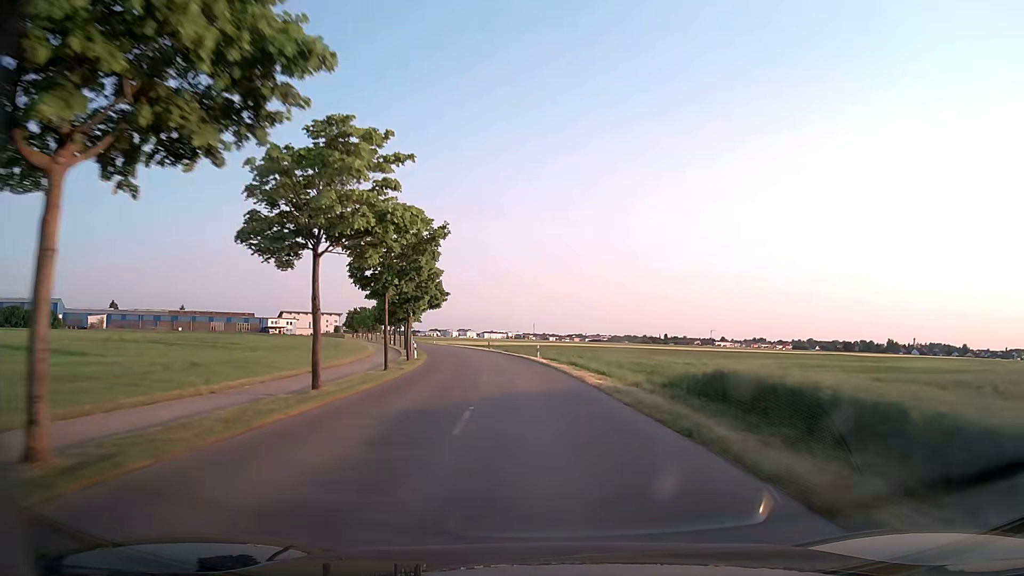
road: tertiary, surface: asphalt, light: Day
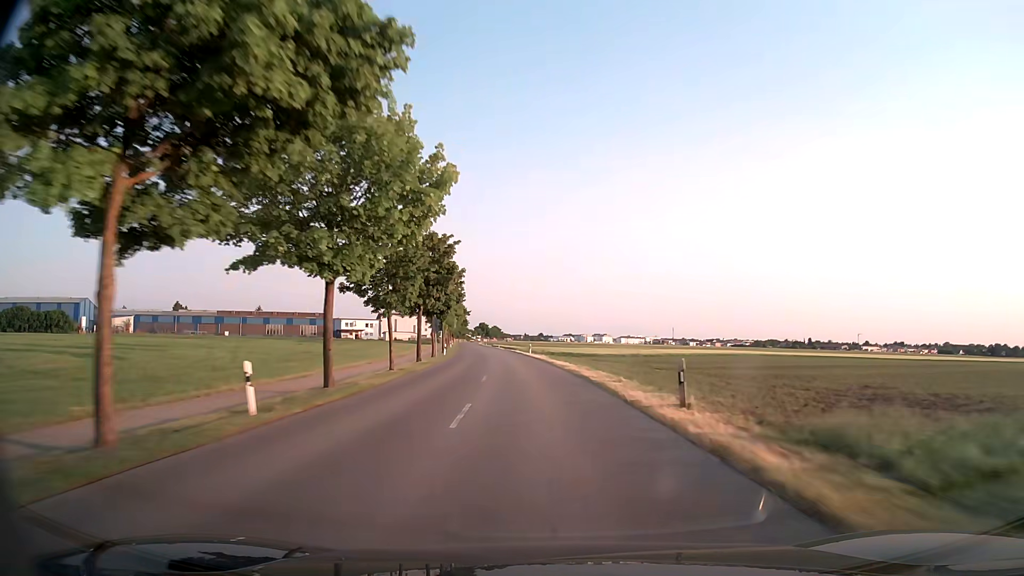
(-6.1, +59.7) m; -11°
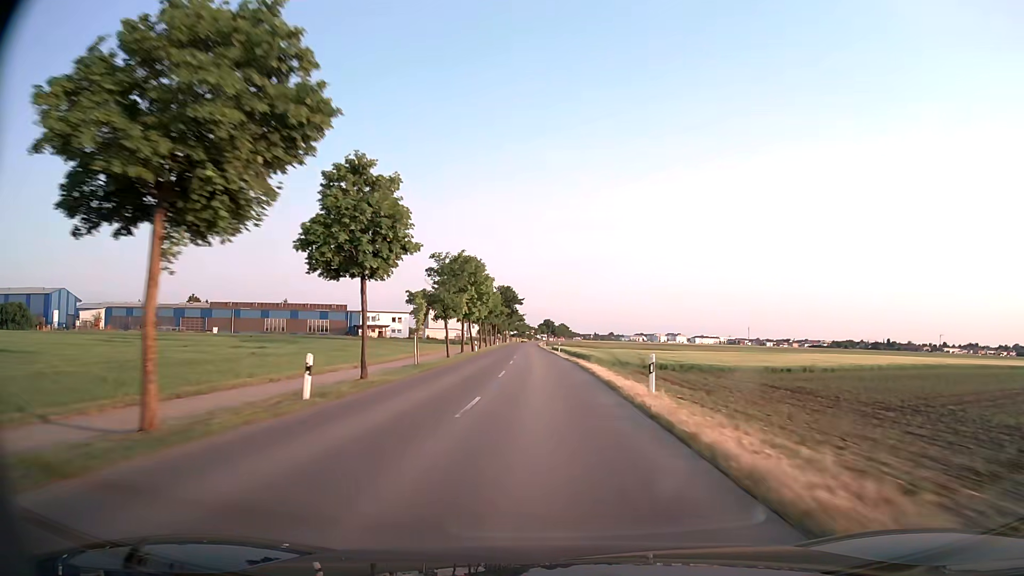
(-2.4, +47.0) m; -6°
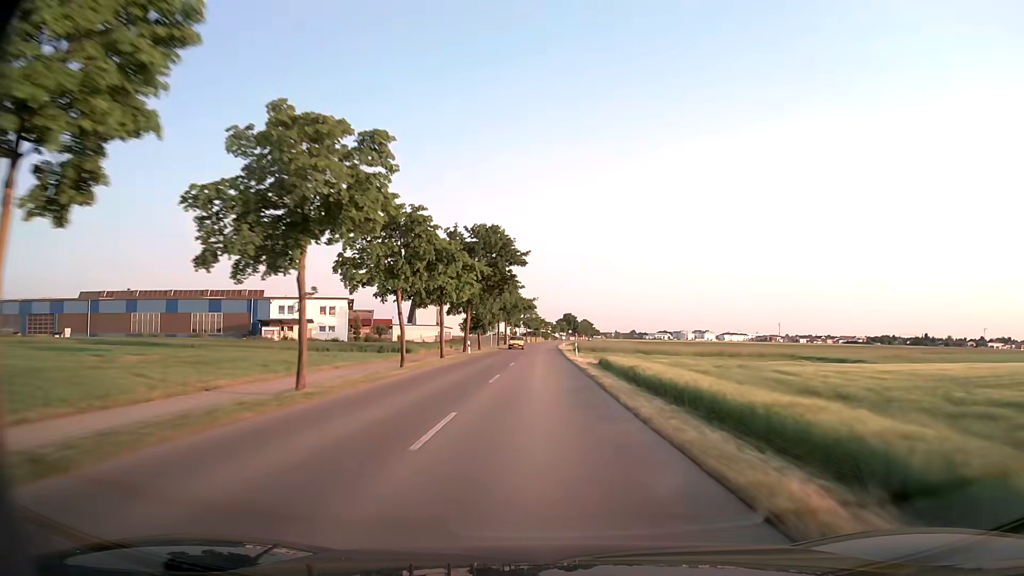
(-1.4, +63.7) m; -2°
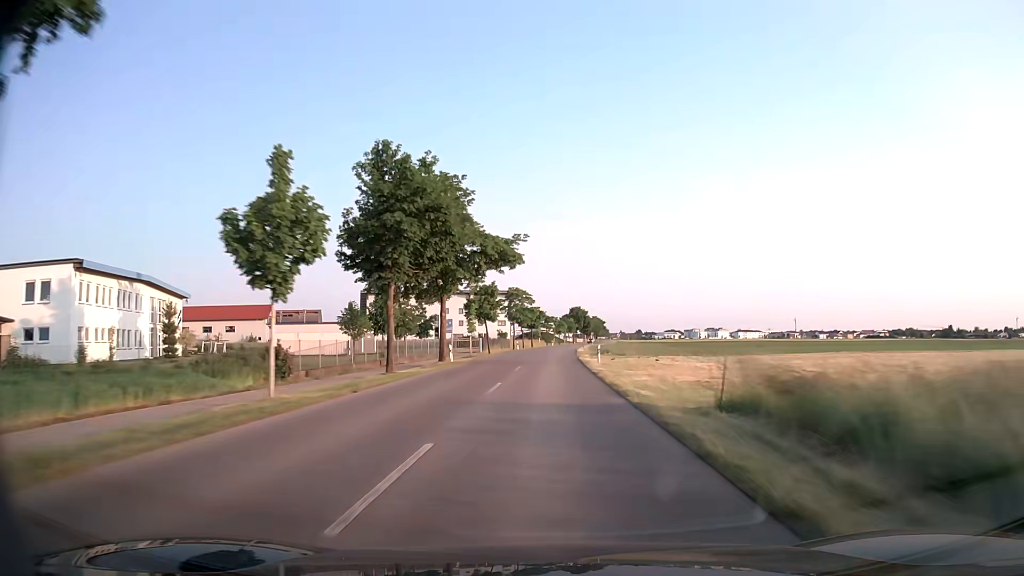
(-0.1, +63.4) m; 0°
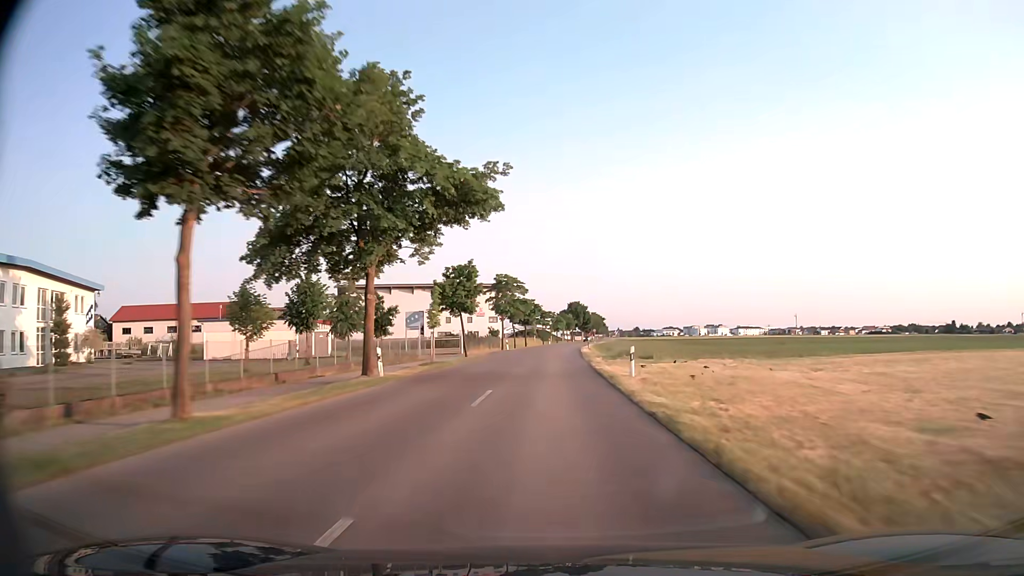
(0.0, +15.6) m; 0°
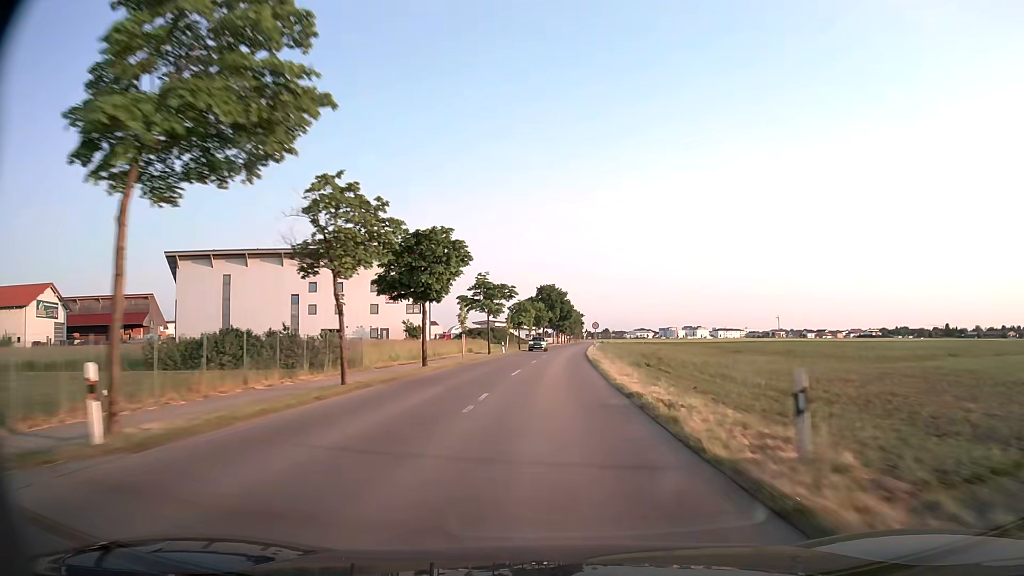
(+1.0, +60.6) m; +3°
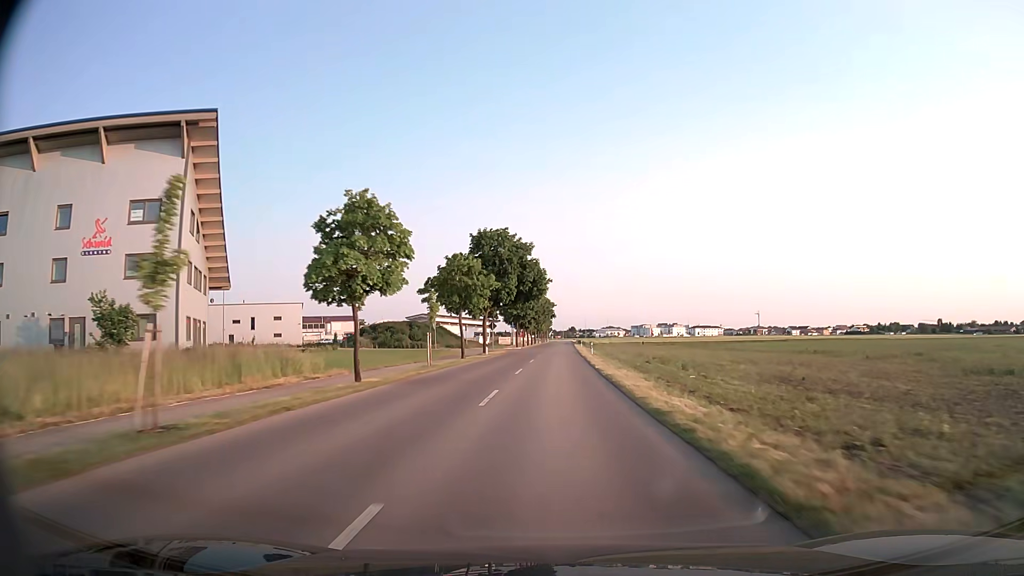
(+1.7, +58.4) m; +3°
(0, +10) (0, +20) (0, +30) (+1, +40) (+1, +50) (+1, +60) (+1, +70) (+2, +80) (+2, +90) (+2, +100) m
